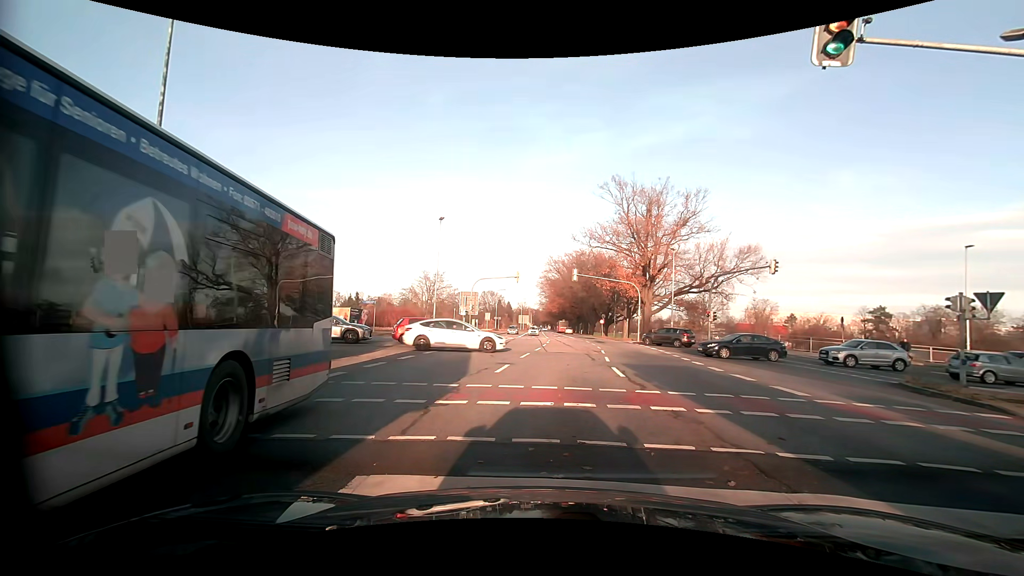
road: primary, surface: asphalt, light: Day
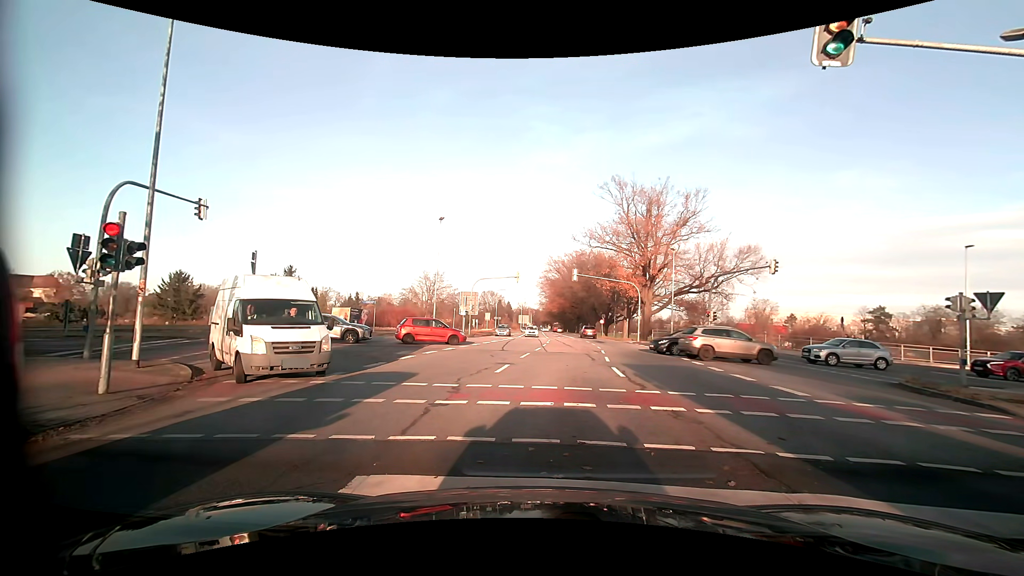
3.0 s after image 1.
(0.0, 0.0) m; 0°
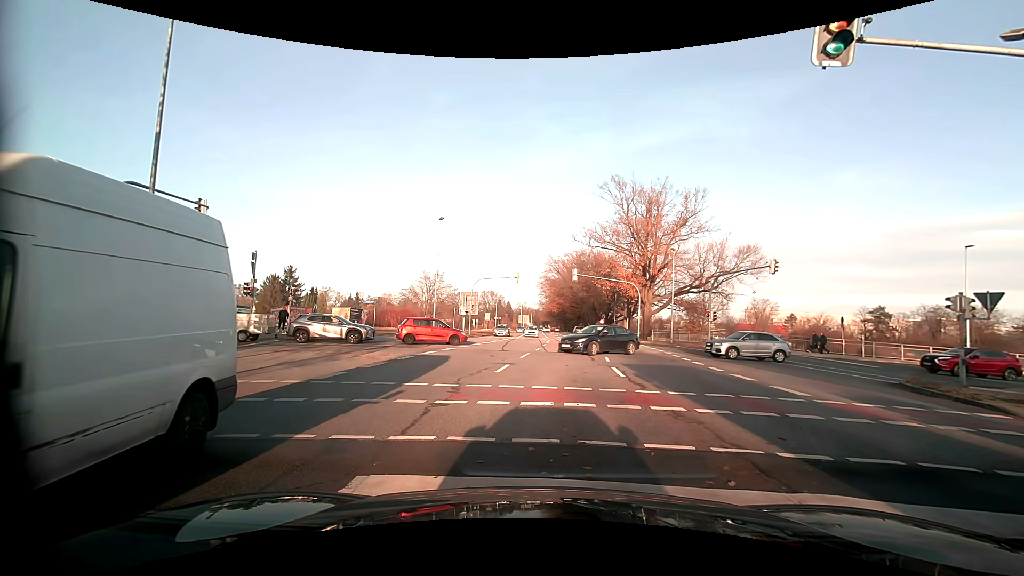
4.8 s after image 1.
(0.0, 0.0) m; 0°
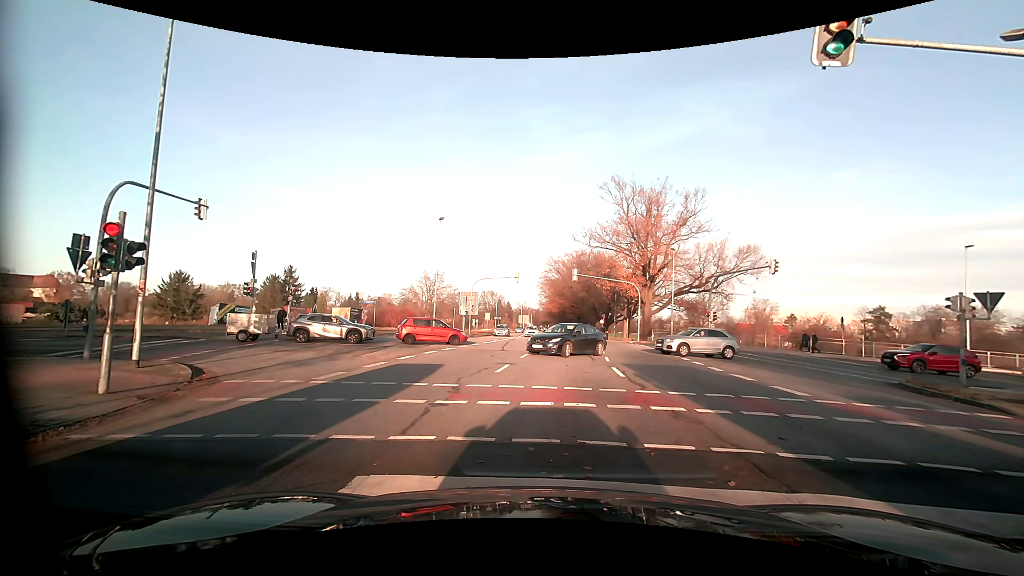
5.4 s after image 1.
(0.0, 0.0) m; 0°
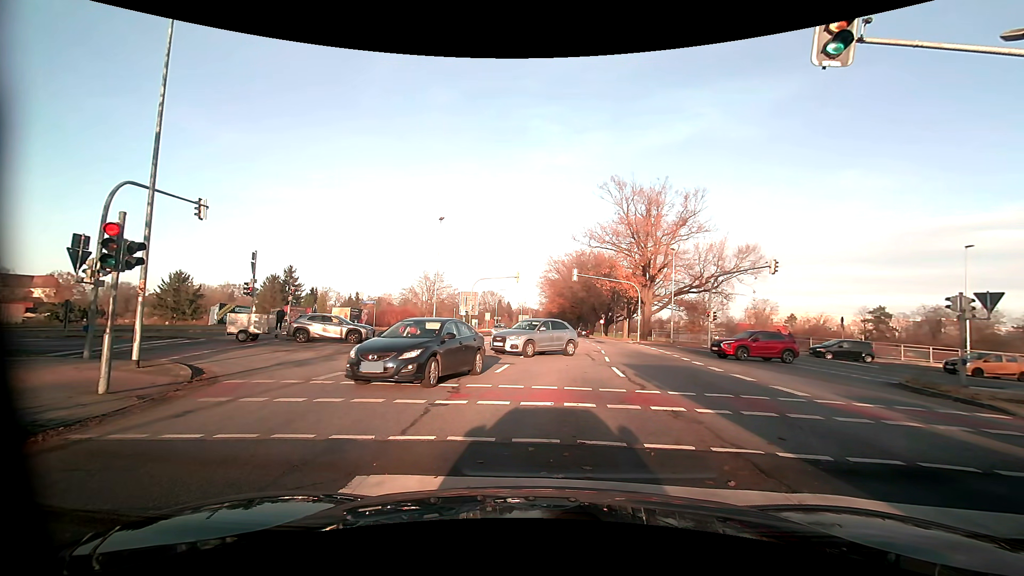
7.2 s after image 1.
(0.0, 0.0) m; 0°
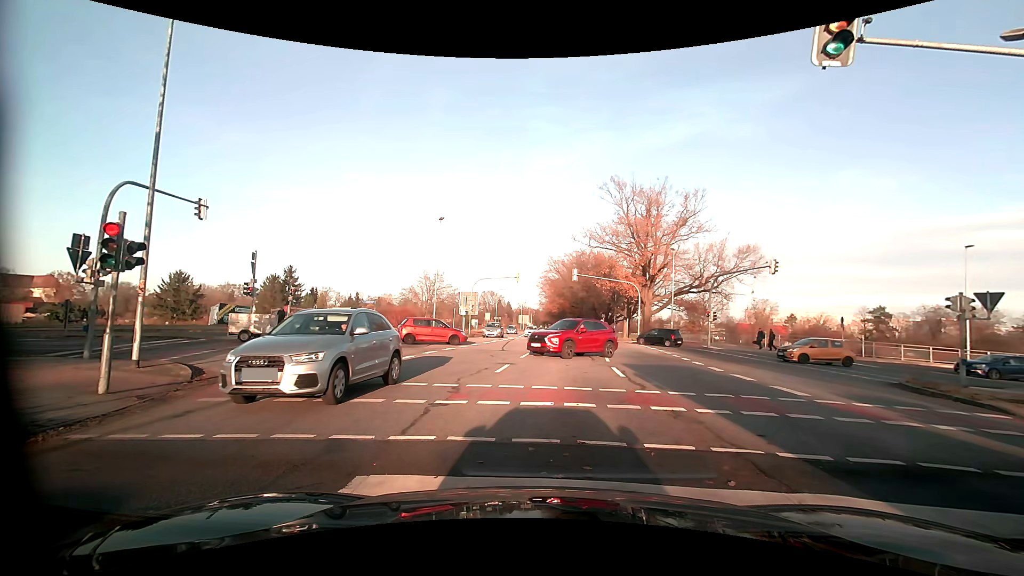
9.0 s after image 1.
(0.0, 0.0) m; 0°
